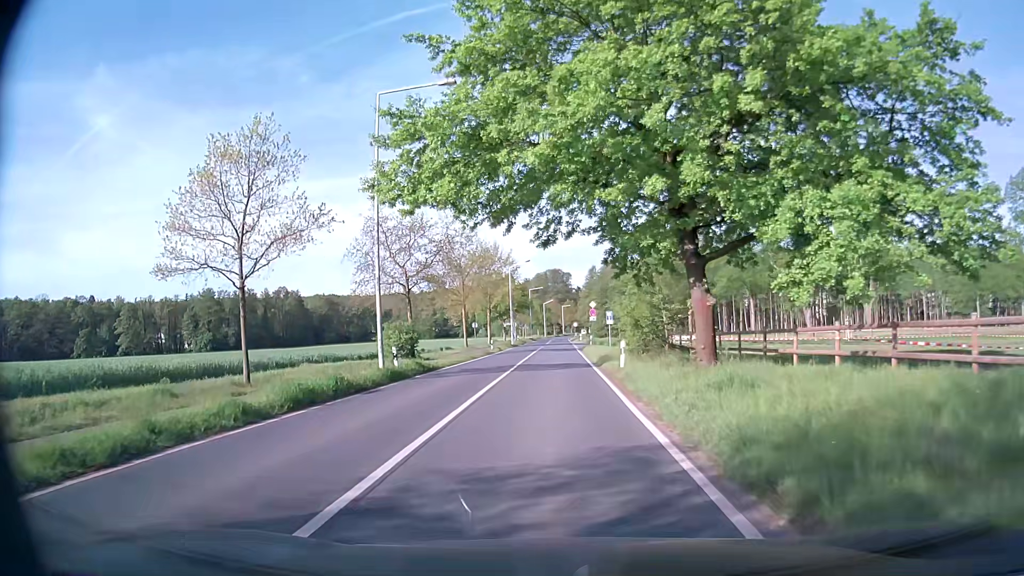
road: secondary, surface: asphalt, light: Day
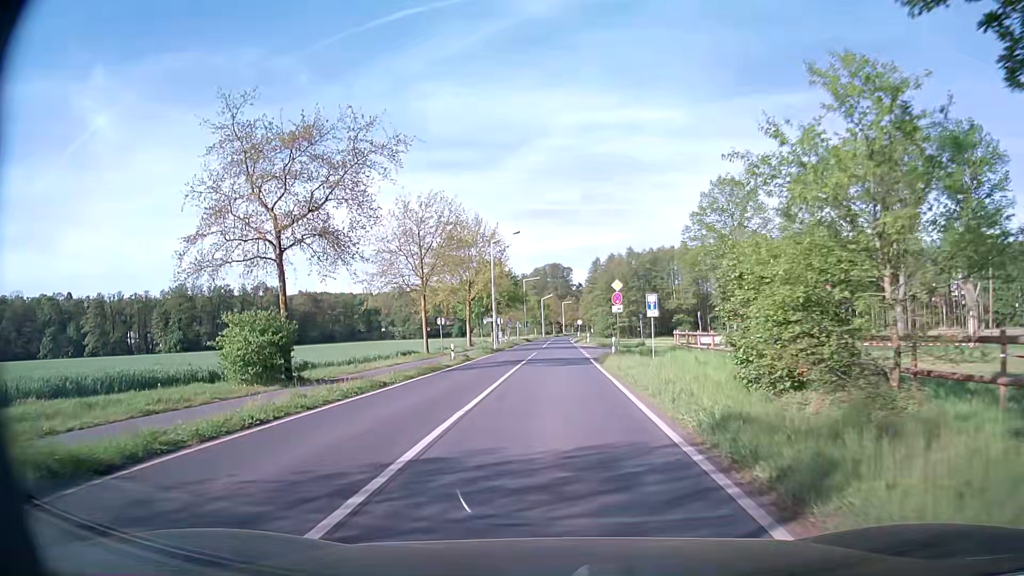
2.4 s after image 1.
(-0.1, +21.9) m; 0°
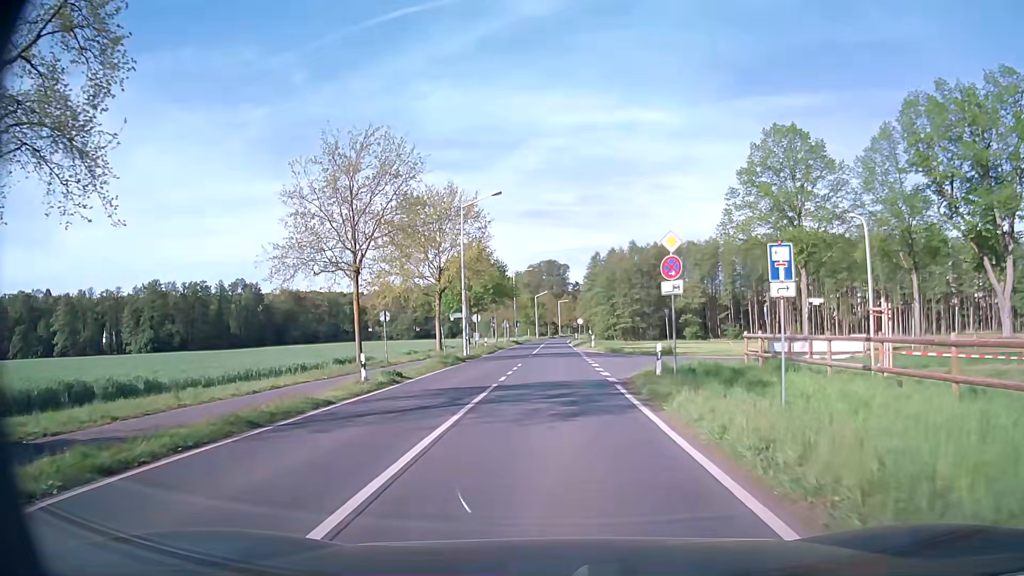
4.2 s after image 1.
(+0.1, +16.3) m; +1°
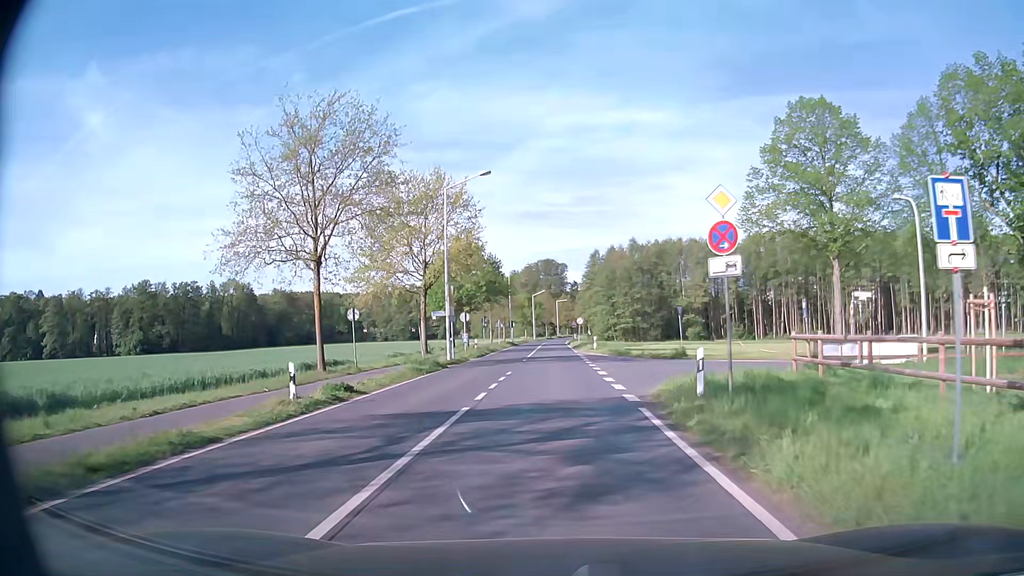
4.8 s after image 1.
(0.0, +5.5) m; 0°
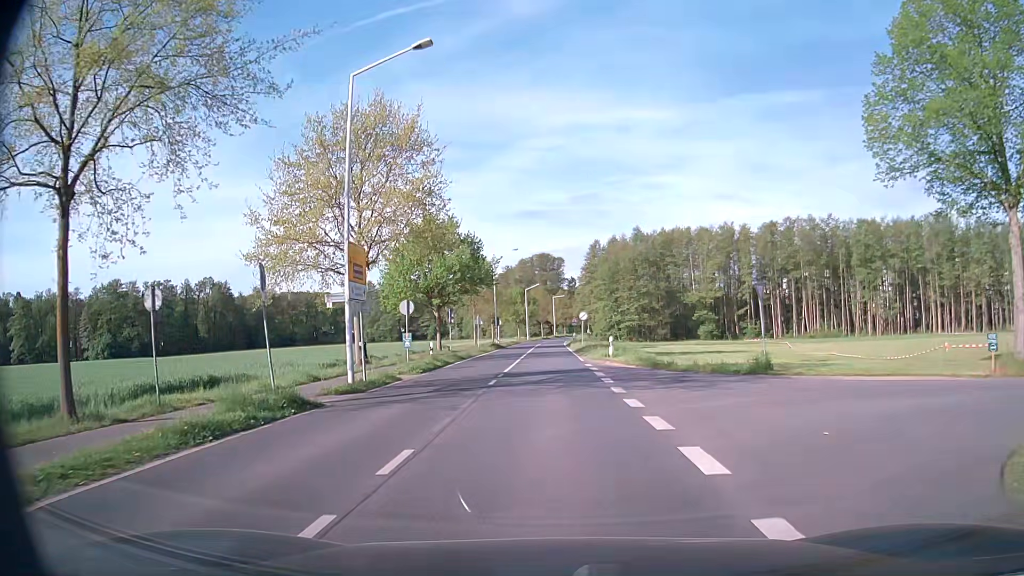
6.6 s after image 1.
(+0.2, +16.5) m; +1°
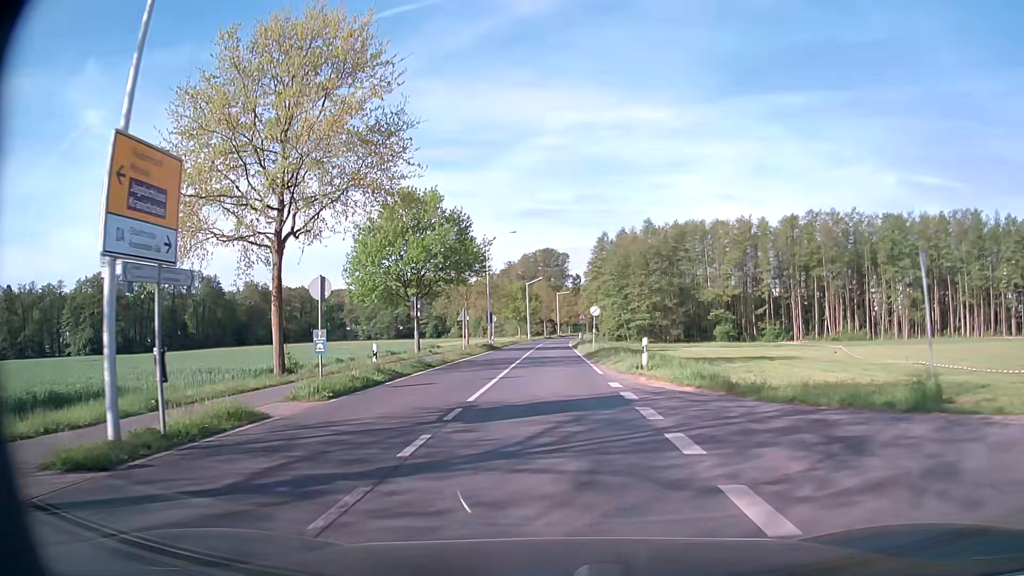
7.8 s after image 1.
(0.0, +11.0) m; 0°
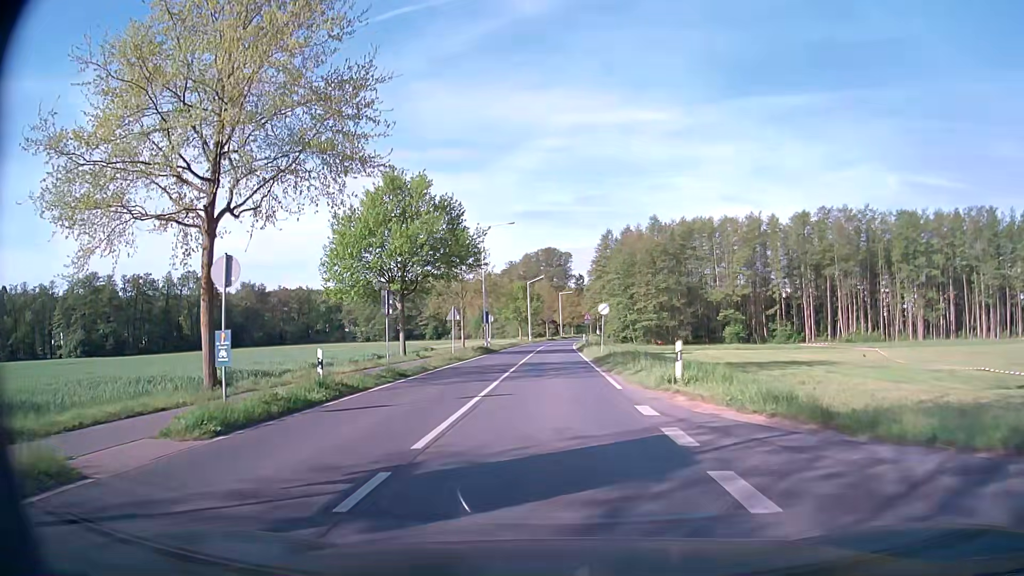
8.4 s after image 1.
(0.0, +5.5) m; 0°
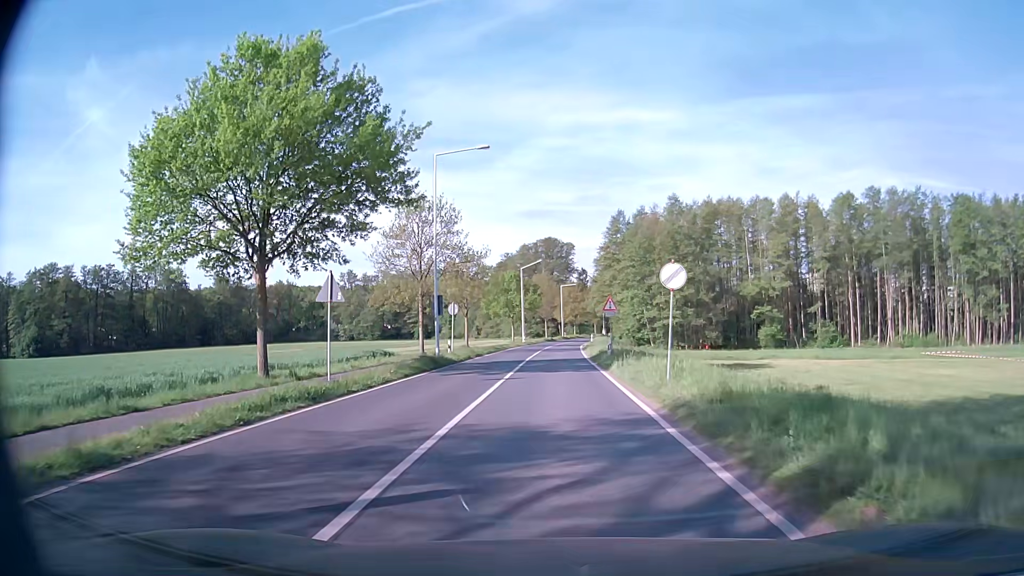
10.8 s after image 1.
(-0.1, +21.5) m; 0°
(0, +10) (0, +20) (0, +30) (0, +40) (0, +50) (+1, +60) (+1, +70) (+2, +80) (+3, +90) (+4, +100) m
